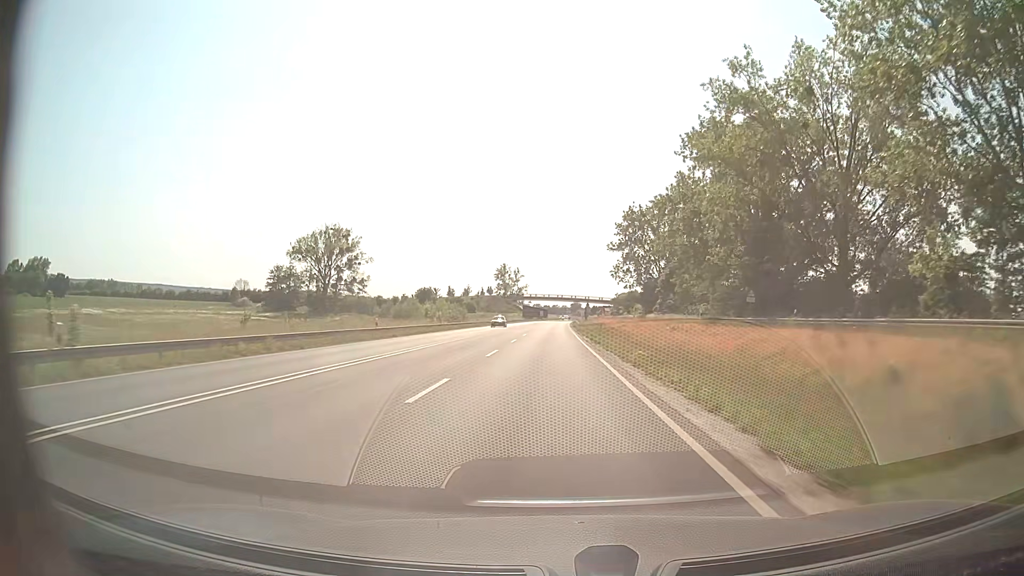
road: primary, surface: asphalt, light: Day
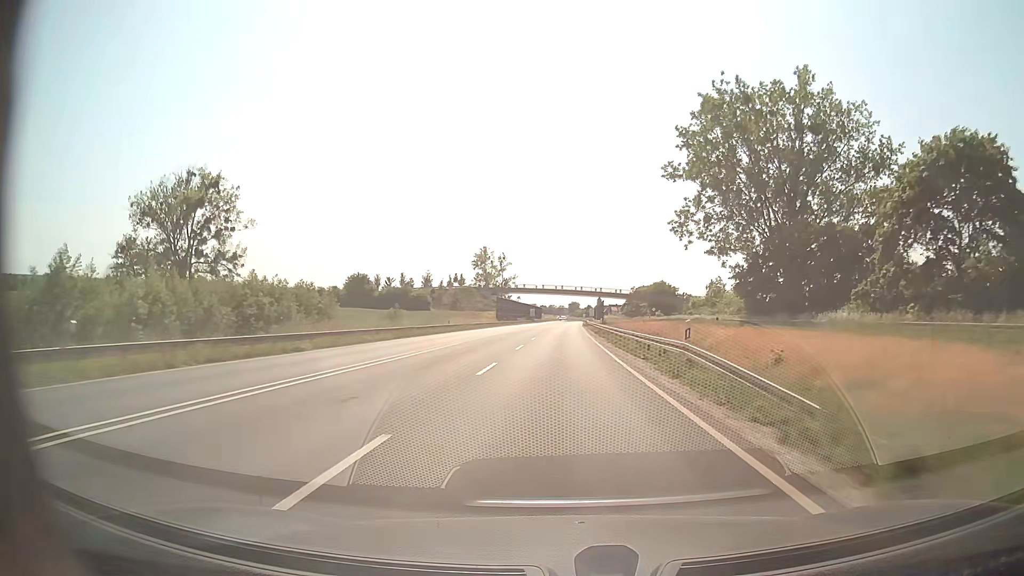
(-0.3, +80.1) m; 0°
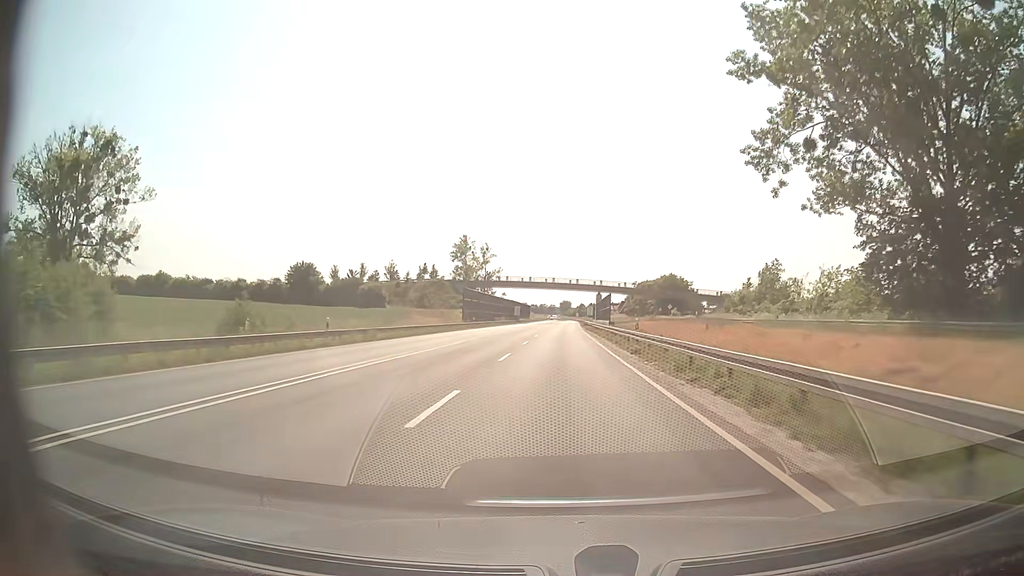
(+0.2, +32.0) m; +1°
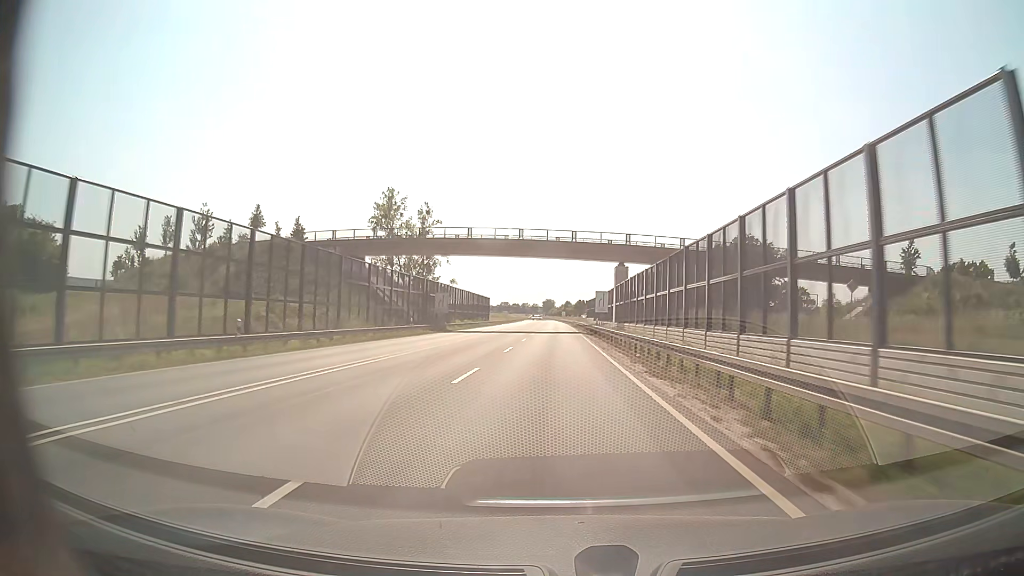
(+1.2, +80.0) m; +2°
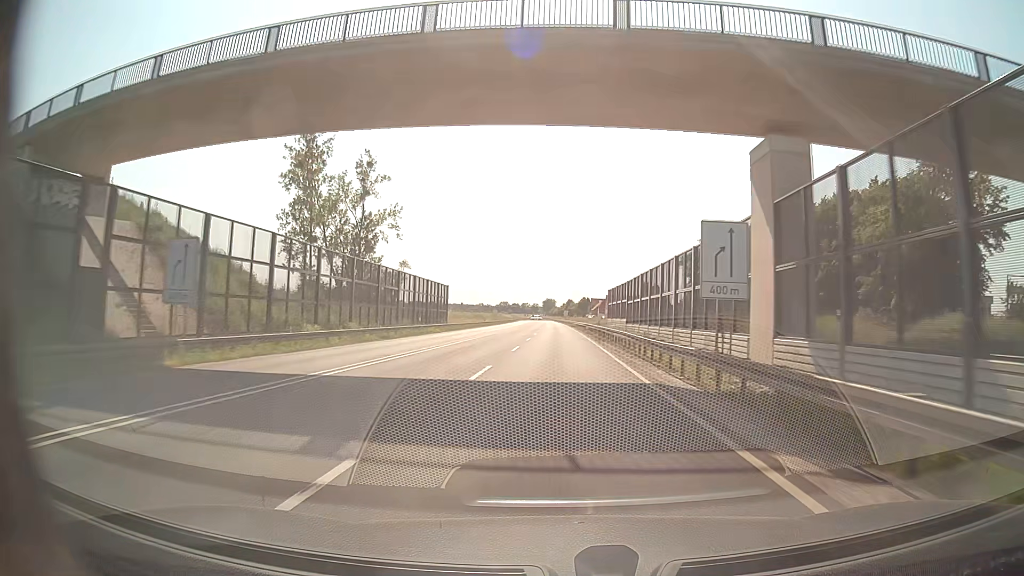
(0.0, +47.9) m; 0°
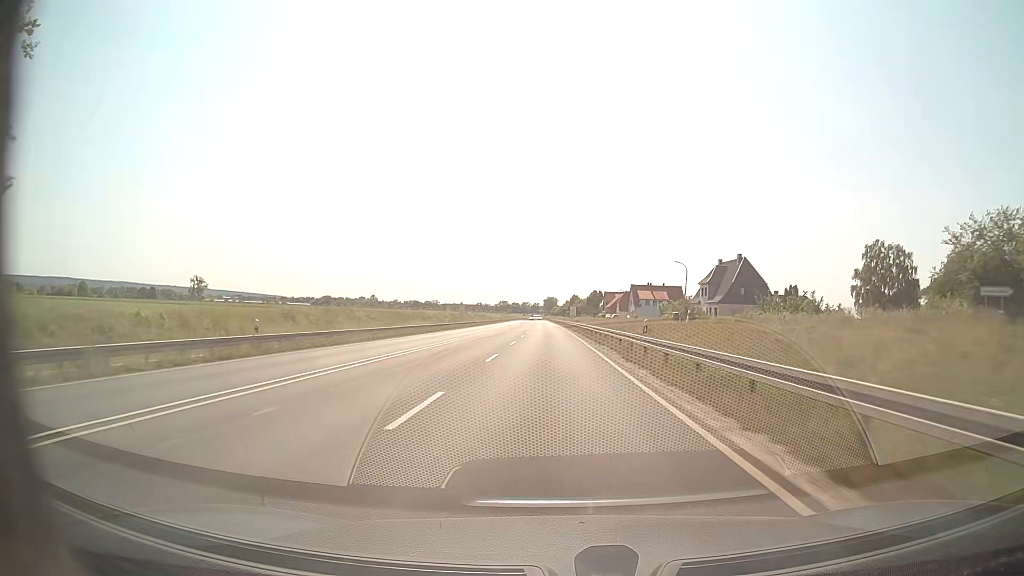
(+0.1, +79.7) m; 0°
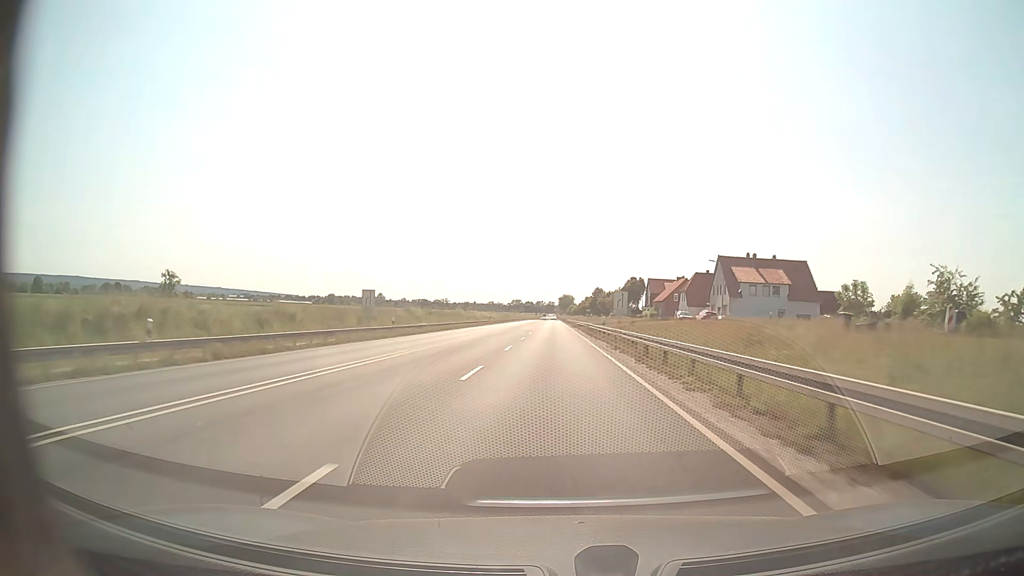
(-1.1, +79.4) m; -1°
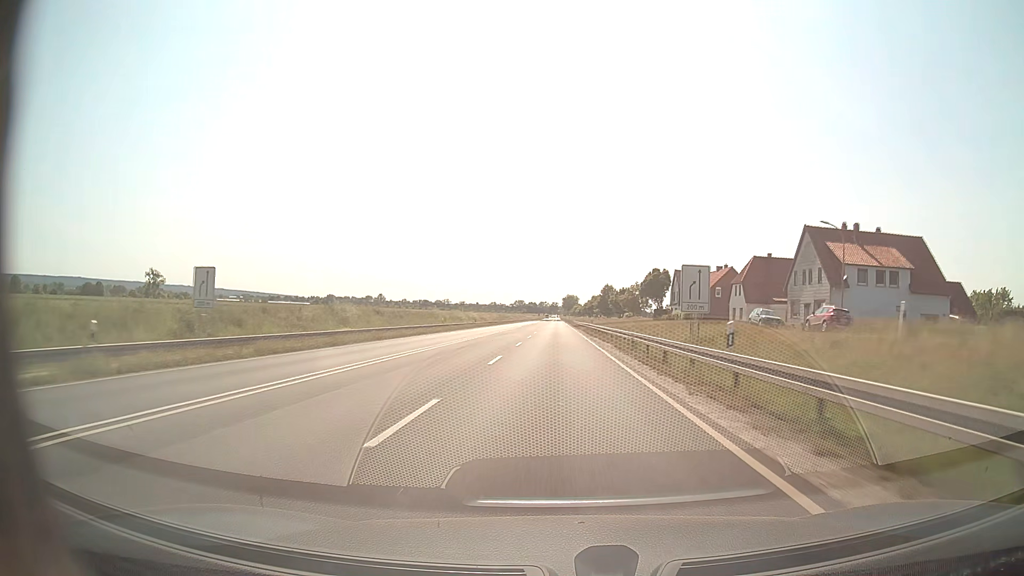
(-0.1, +31.7) m; 0°
(0, +10) (0, +20) (0, +30) (0, +40) (0, +50) (0, +60) (0, +70) (0, +80) (0, +90) (0, +100) m
